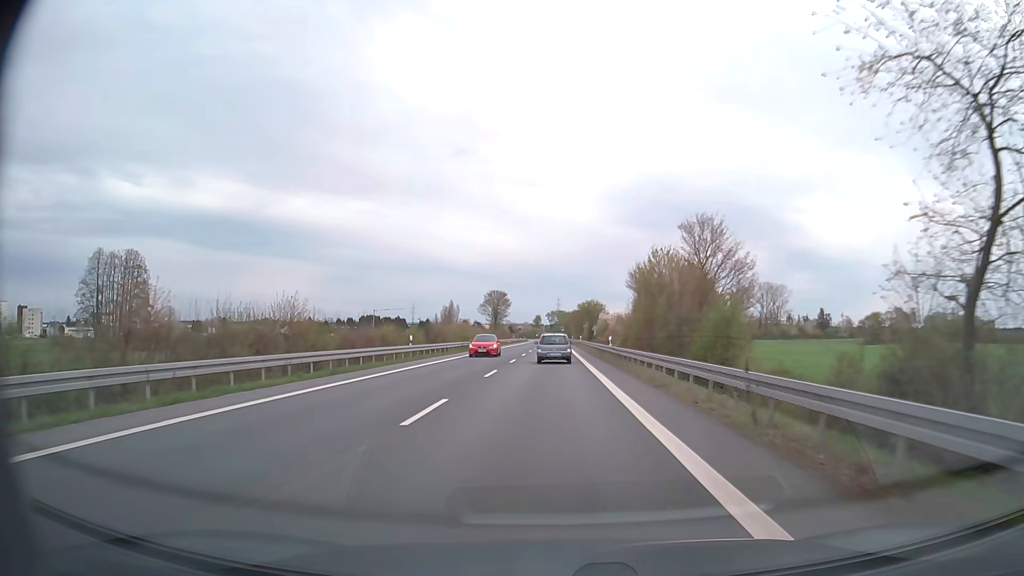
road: secondary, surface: asphalt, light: Day
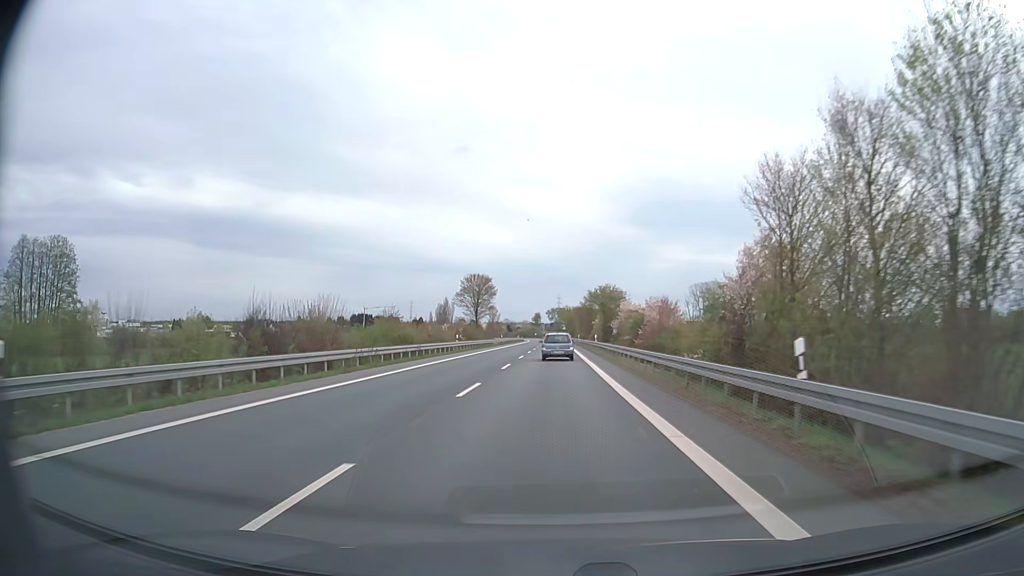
(0.0, +31.1) m; 0°
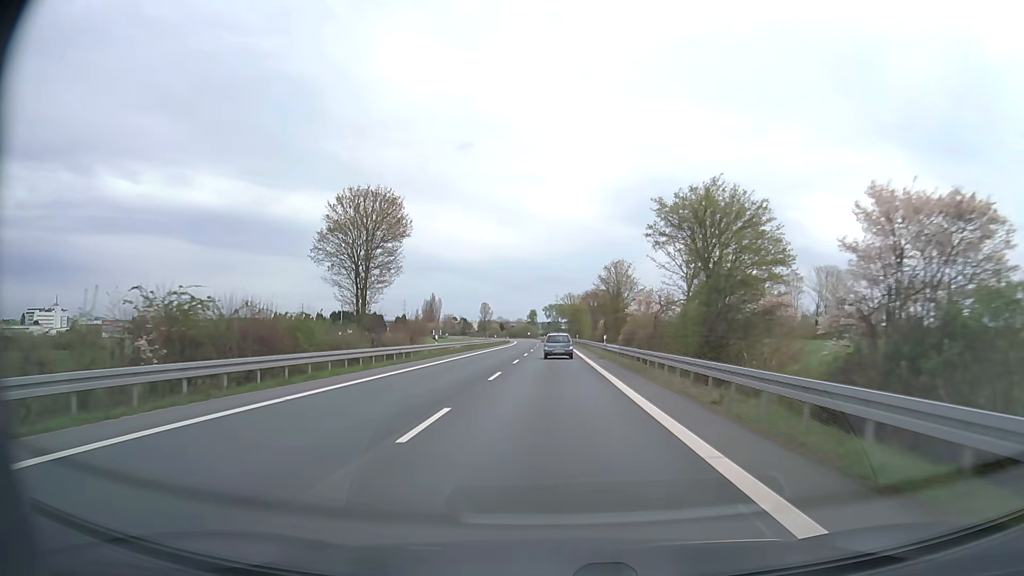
(-0.2, +54.4) m; 0°
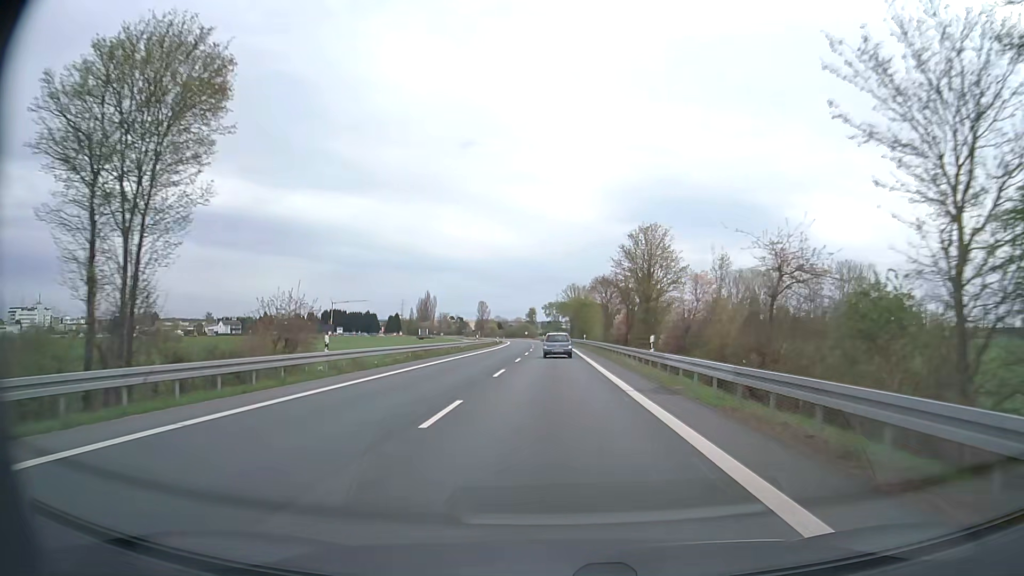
(0.0, +22.6) m; 0°
(0, +10) (0, +20) (0, +30) (0, +40) (0, +50) (0, +60) (0, +70) (0, +80) (0, +90) (-1, +100) m
